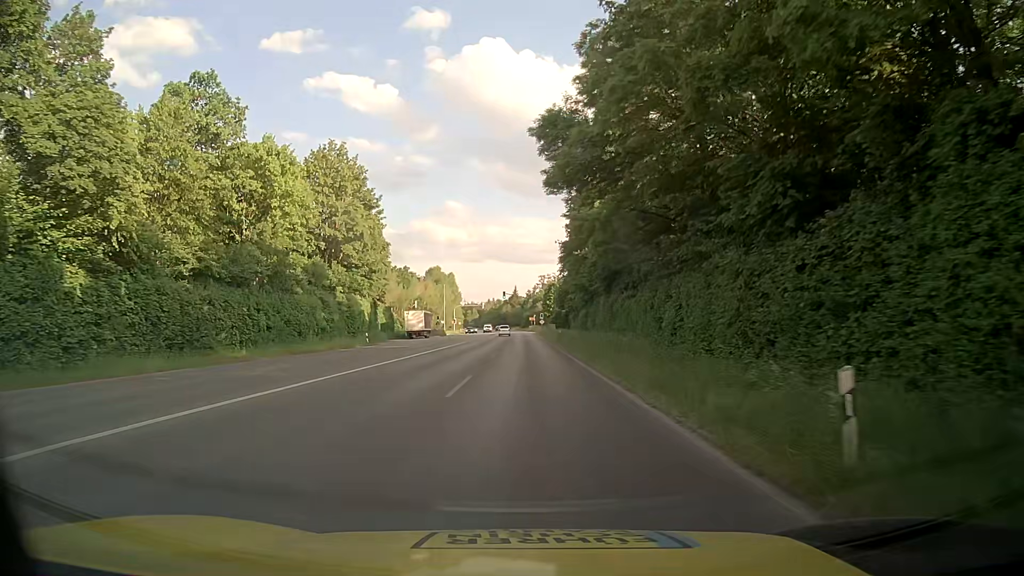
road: secondary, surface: asphalt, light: Day
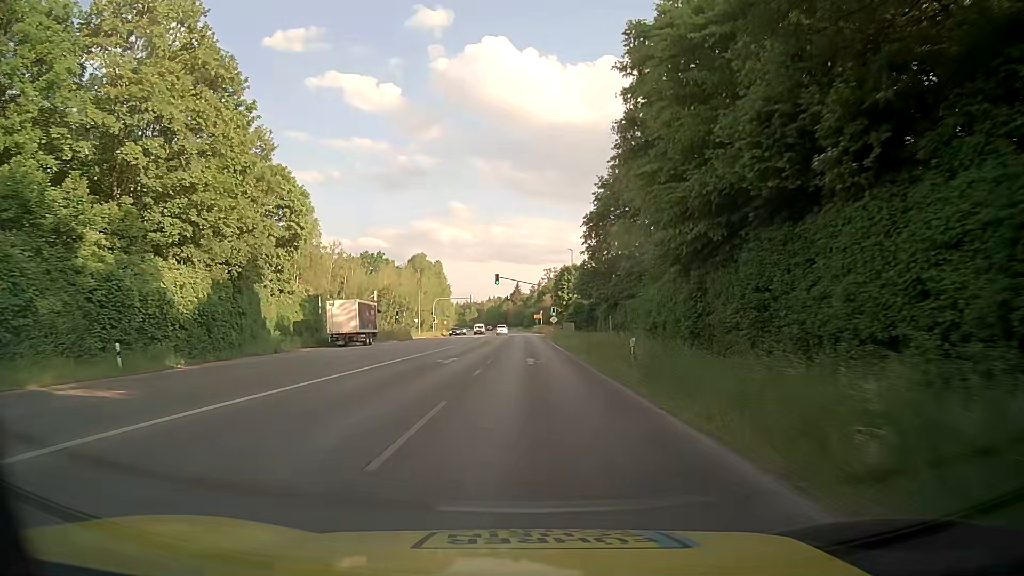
(-0.1, +36.9) m; 0°
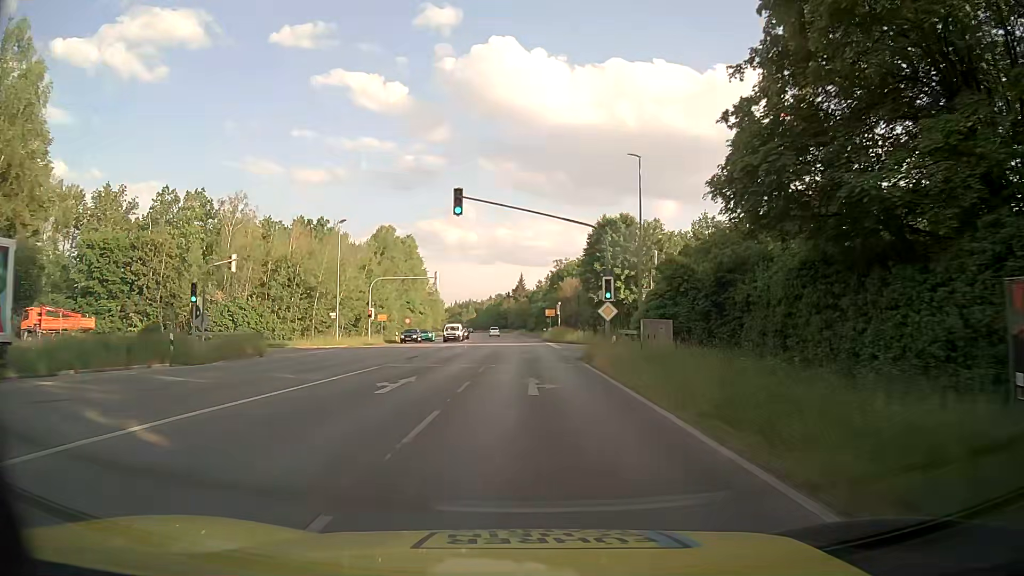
(-0.5, +46.7) m; -1°
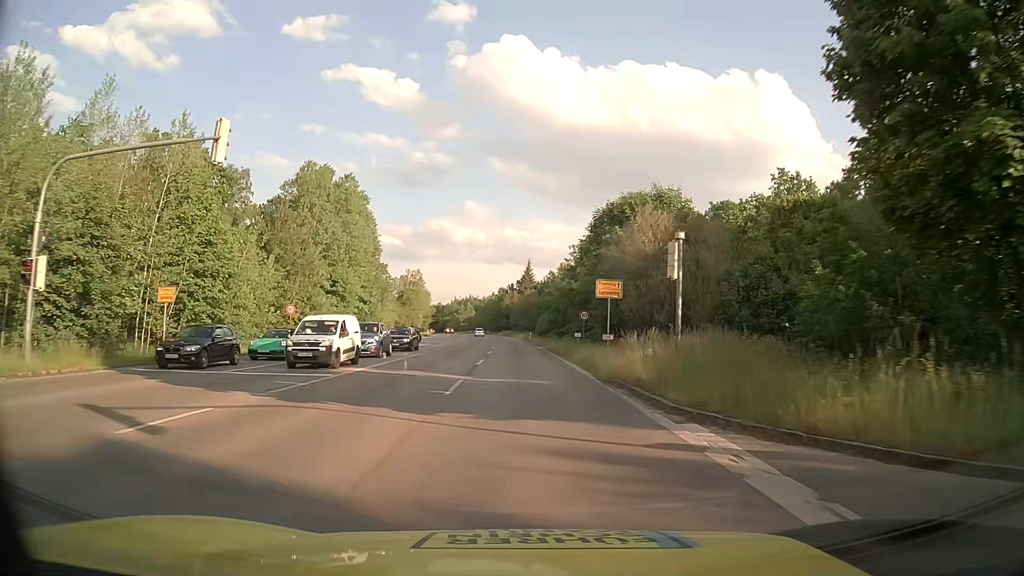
(-0.3, +45.9) m; -1°
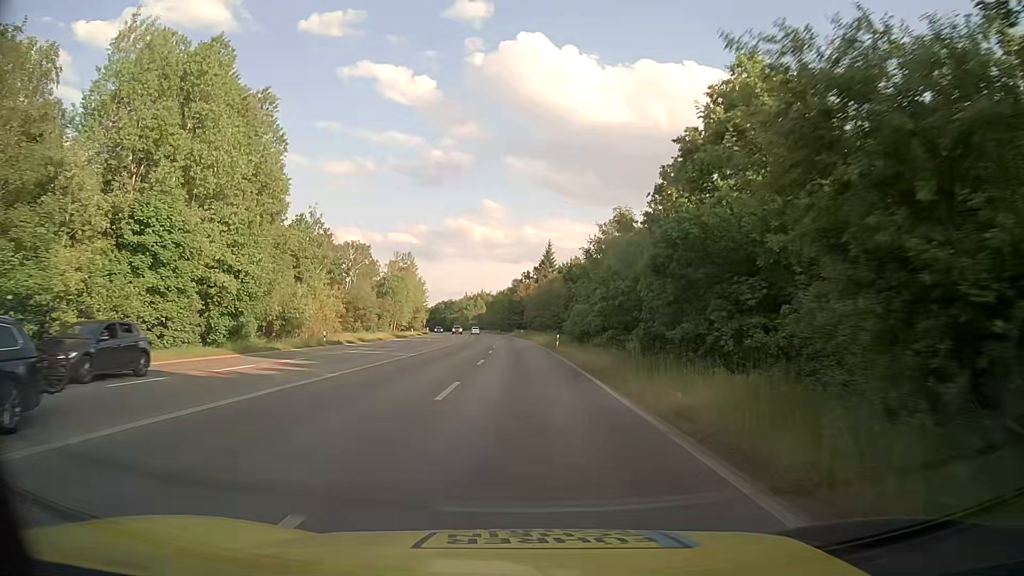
(-0.4, +37.0) m; -1°
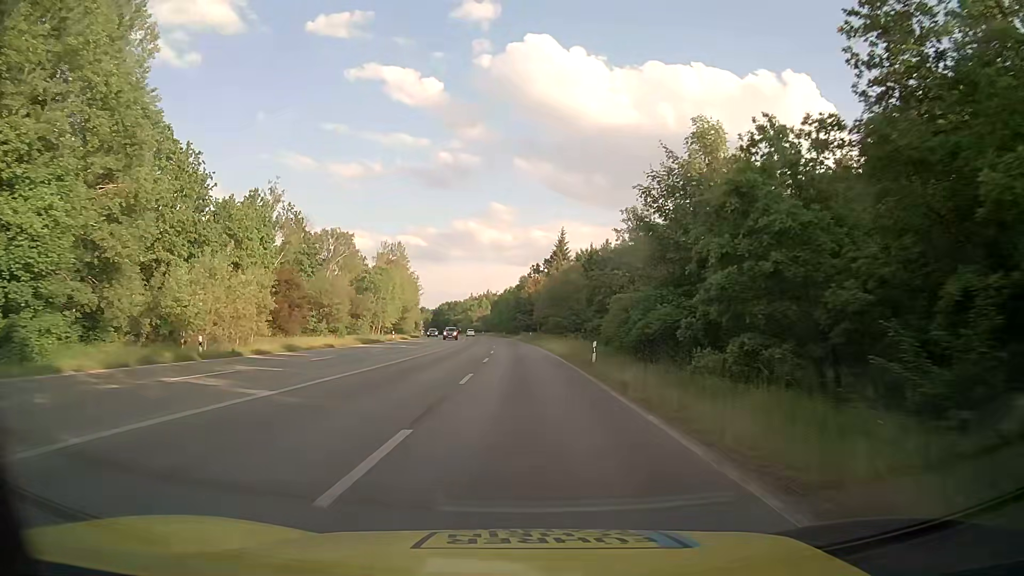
(-0.1, +20.2) m; -1°
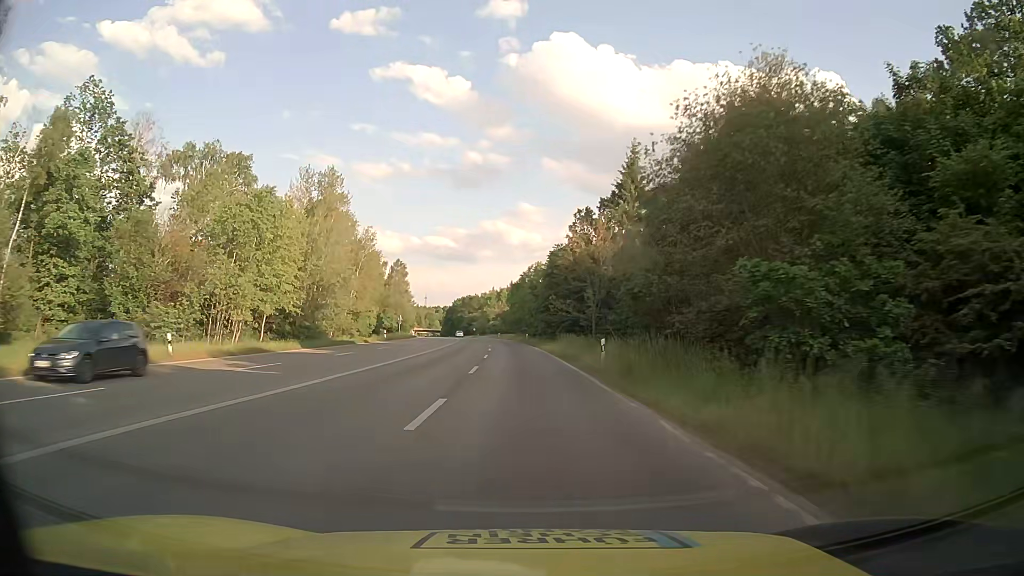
(-0.7, +56.7) m; -2°
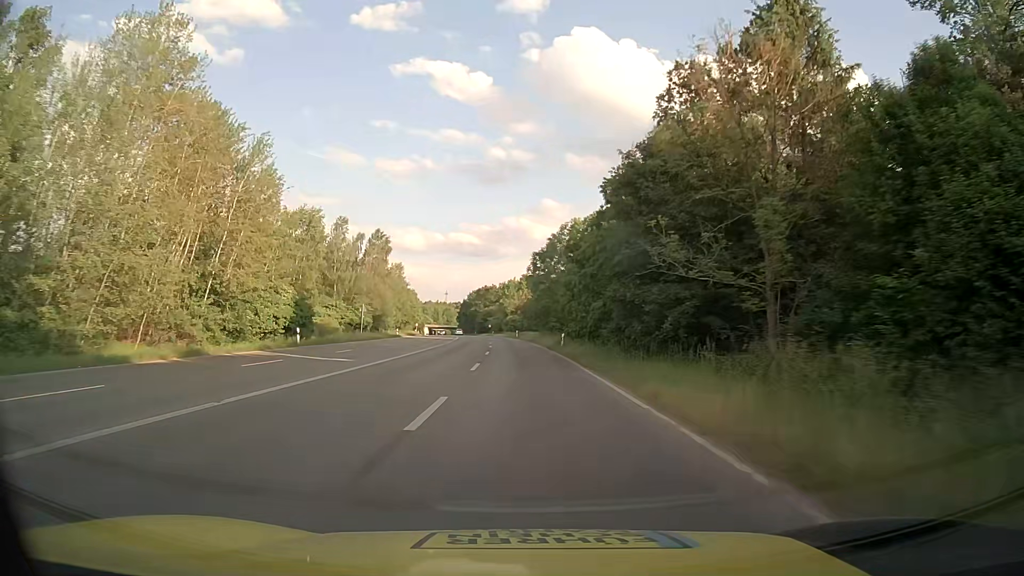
(-0.7, +36.6) m; -2°
(0, +10) (0, +20) (0, +30) (-1, +40) (-1, +50) (-2, +60) (-3, +70) (-3, +80) (-4, +90) (-5, +100) m
